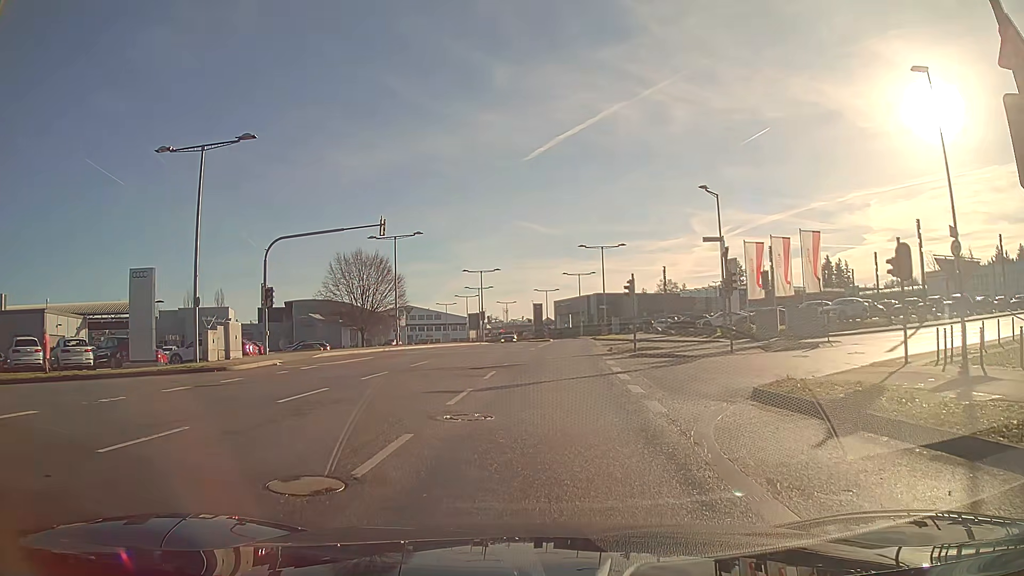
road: secondary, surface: asphalt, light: Day
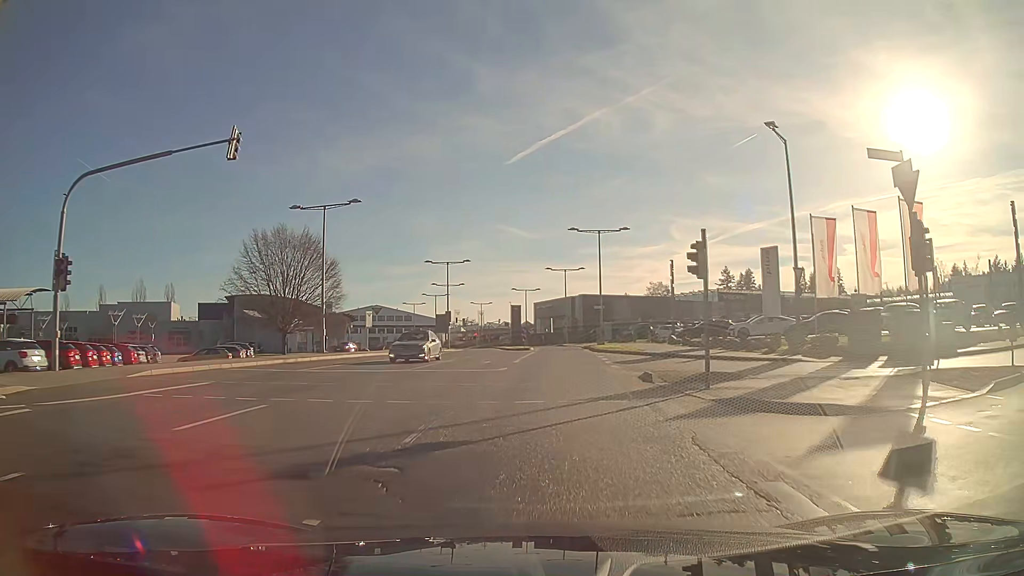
(+0.3, +15.6) m; +2°
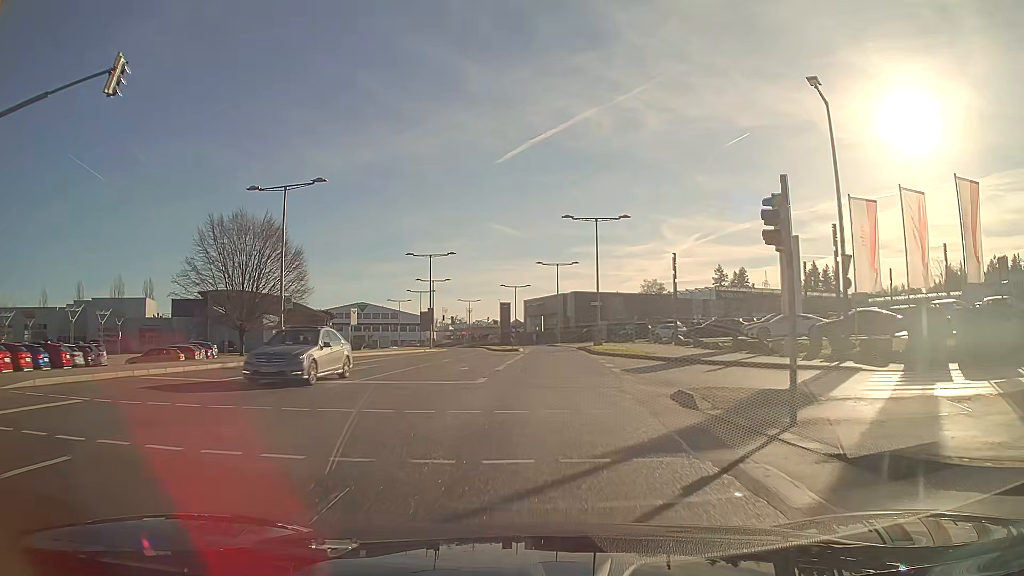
(0.0, +5.6) m; +1°
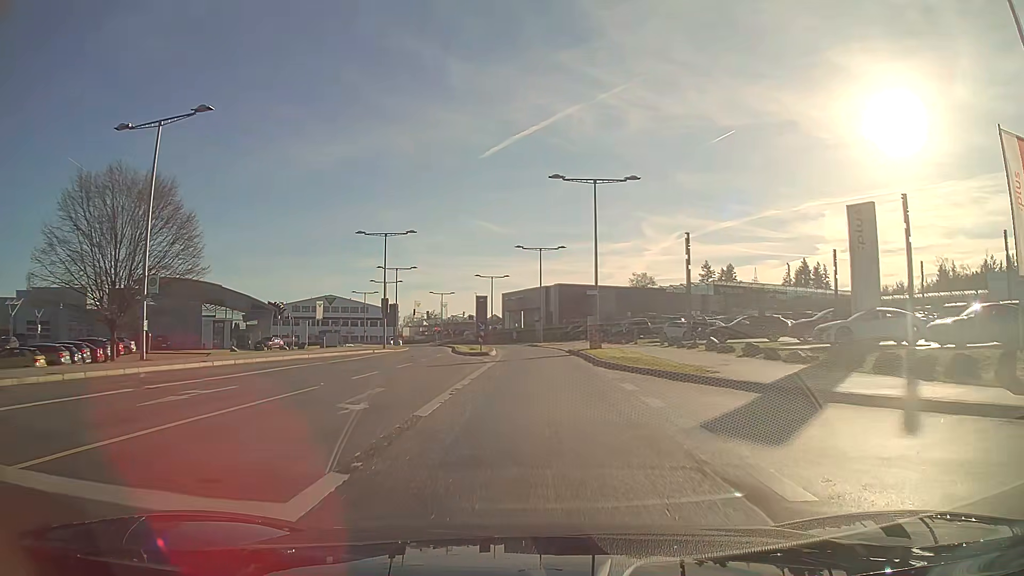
(+0.2, +12.2) m; +1°
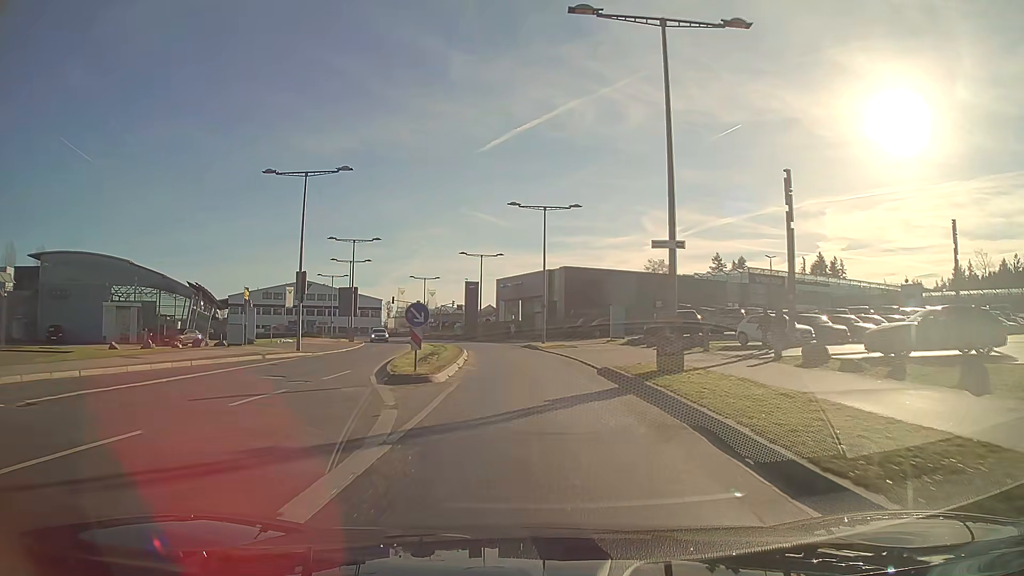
(0.0, +19.5) m; 0°
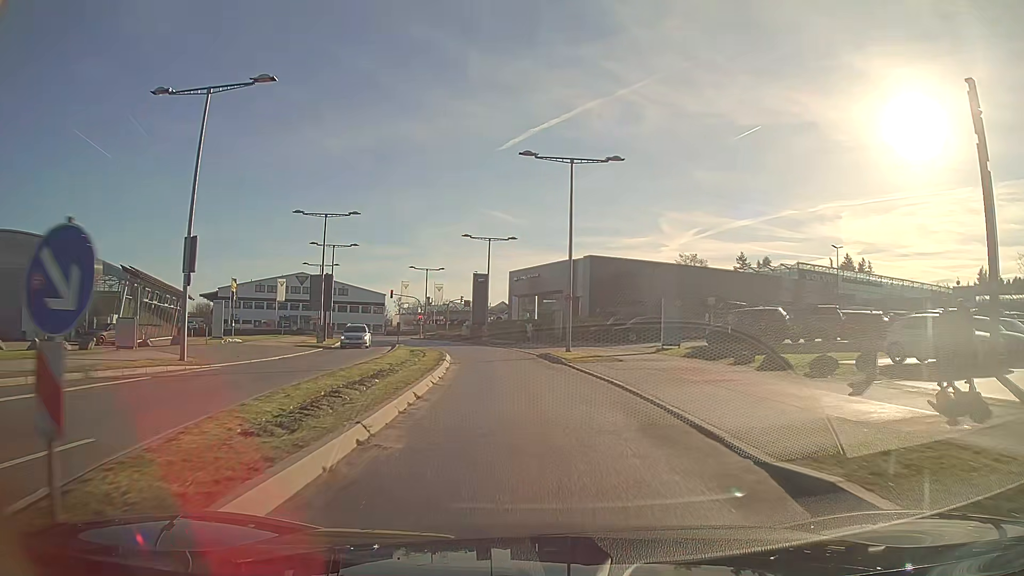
(-0.2, +13.2) m; -2°
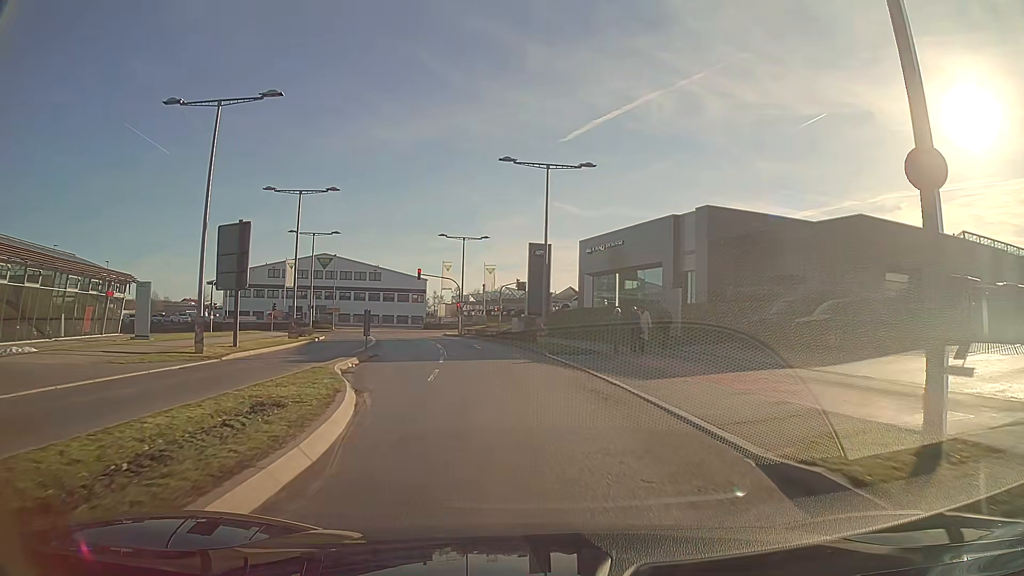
(-1.2, +25.1) m; -7°
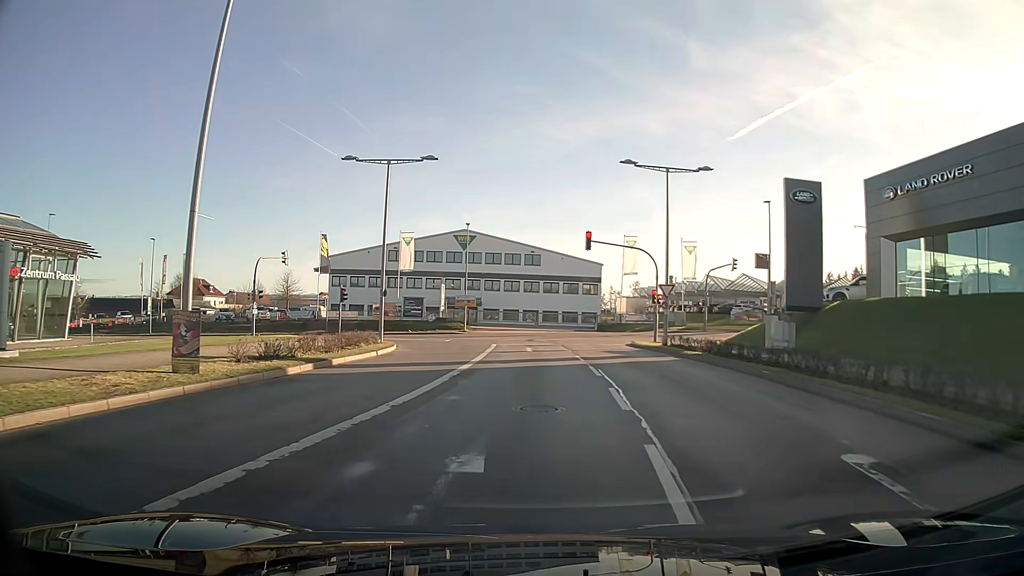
(-3.8, +28.4) m; -13°
(0, +10) (0, +20) (0, +30) (0, +40) (-3, +50) (-10, +56) (-20, +59) (-30, +59) (-40, +59) (-50, +58) m
